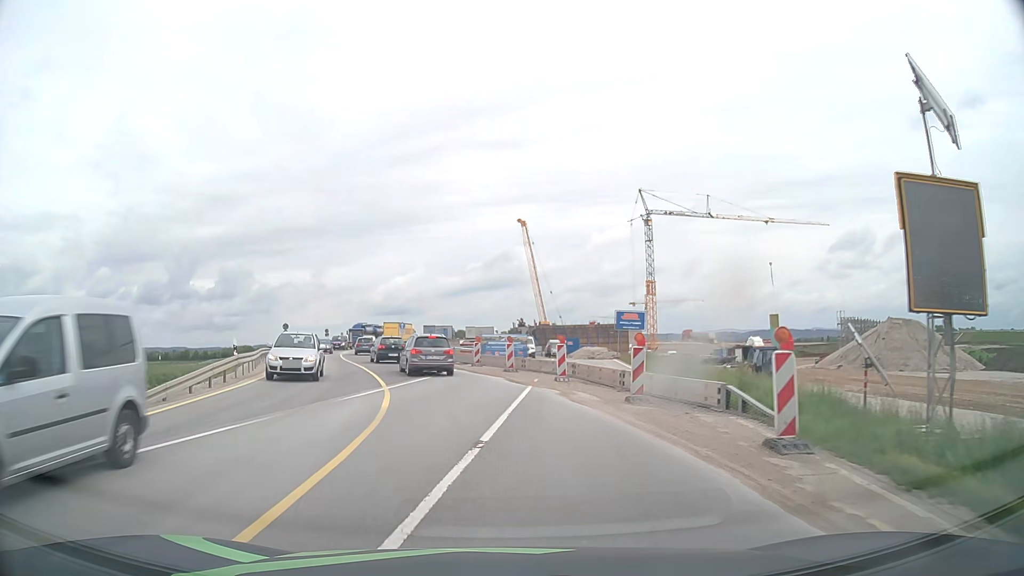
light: Day
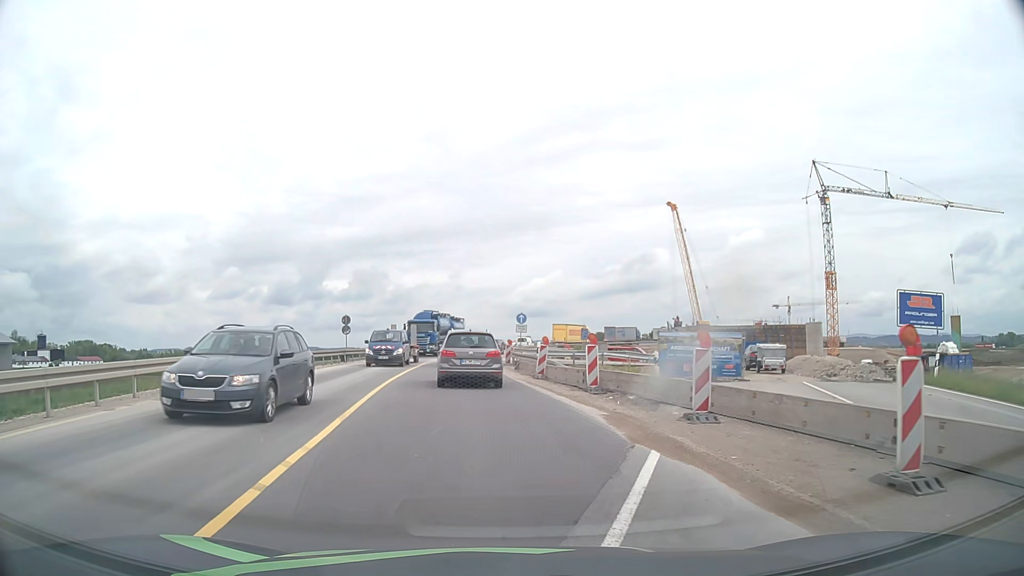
(-2.1, +21.8) m; -12°
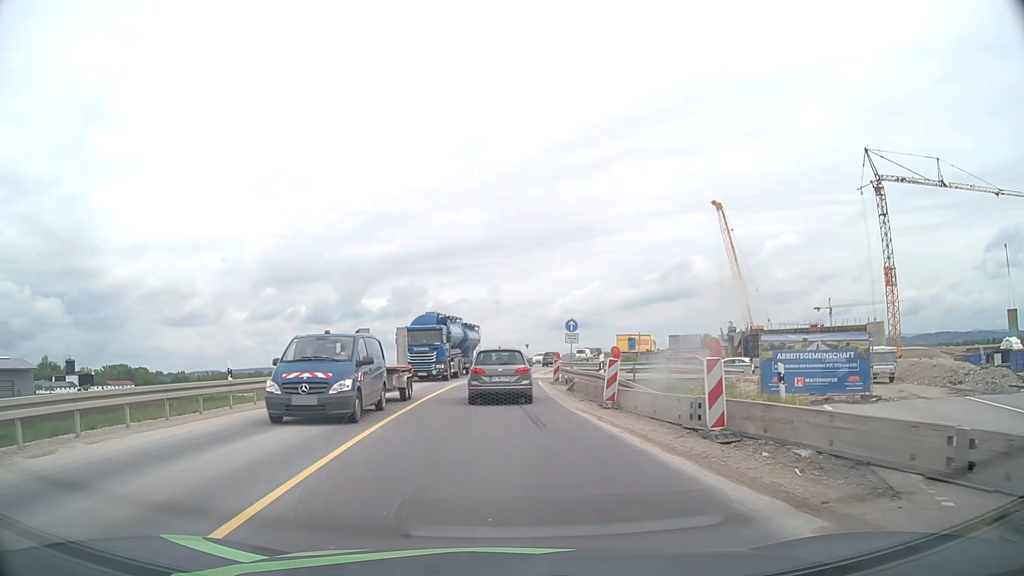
(-0.2, +7.3) m; -3°
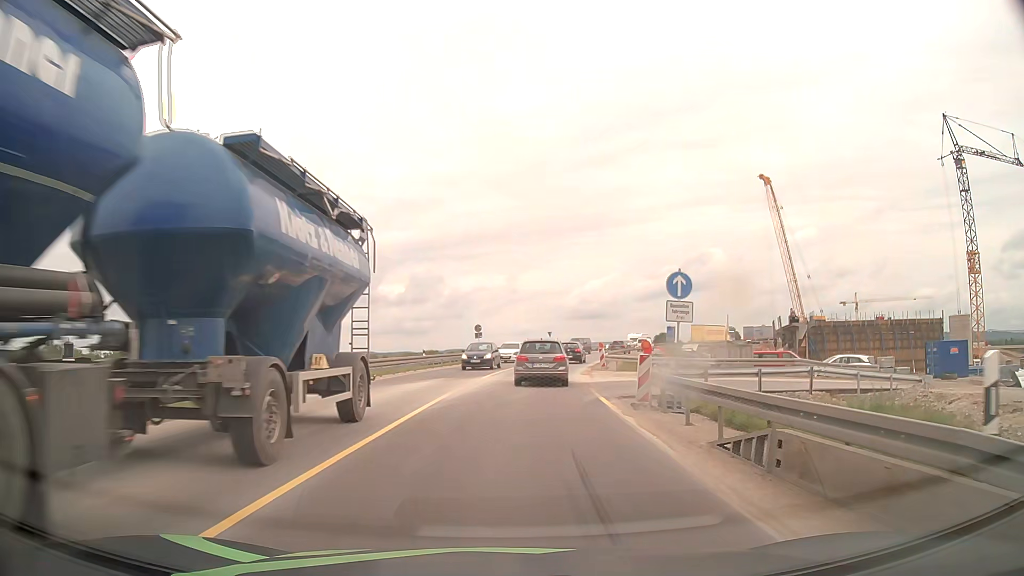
(-0.5, +16.3) m; -2°
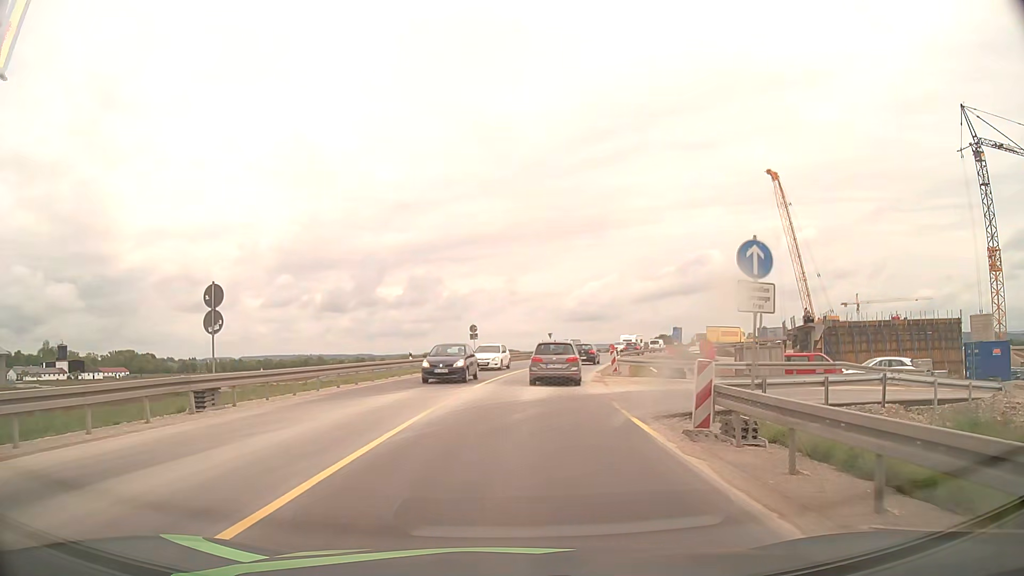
(0.0, +4.8) m; 0°
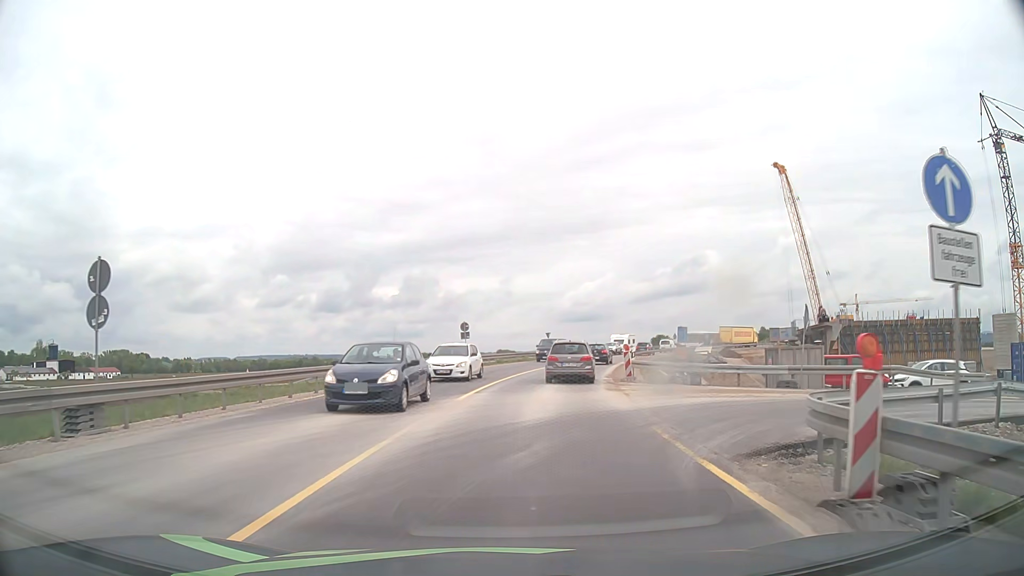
(0.0, +5.1) m; 0°
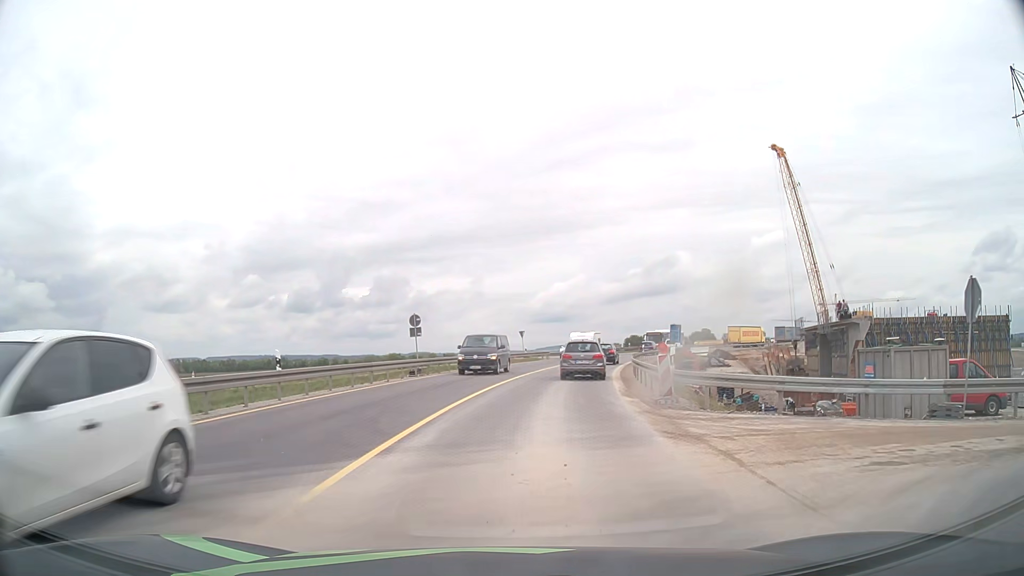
(+0.2, +11.2) m; +2°
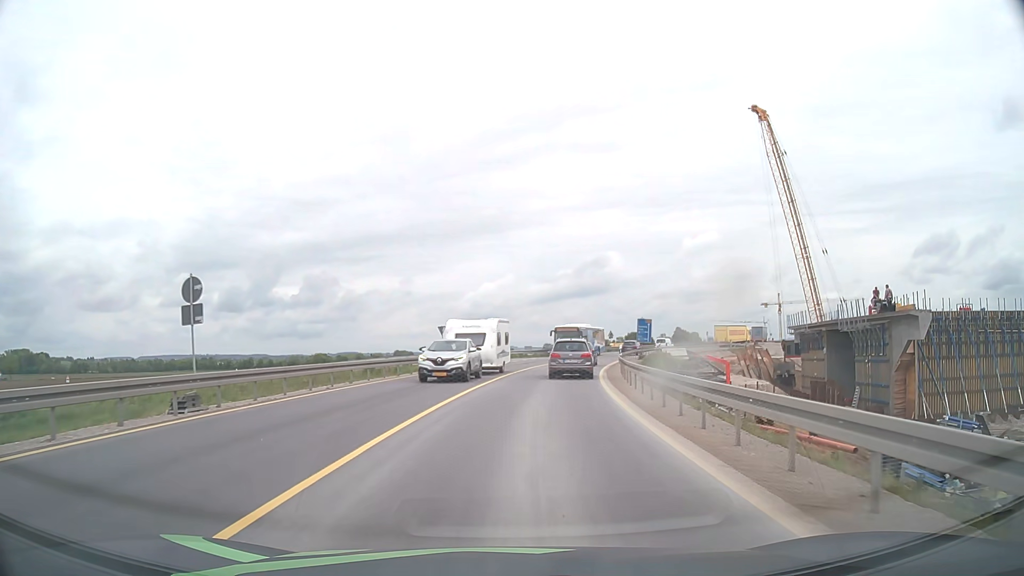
(+0.9, +18.3) m; +6°
(0, +10) (+1, +20) (+2, +30) (+4, +40) (+6, +50) (+8, +59) (+12, +69) (+15, +78) (+20, +87) (+24, +96) m
